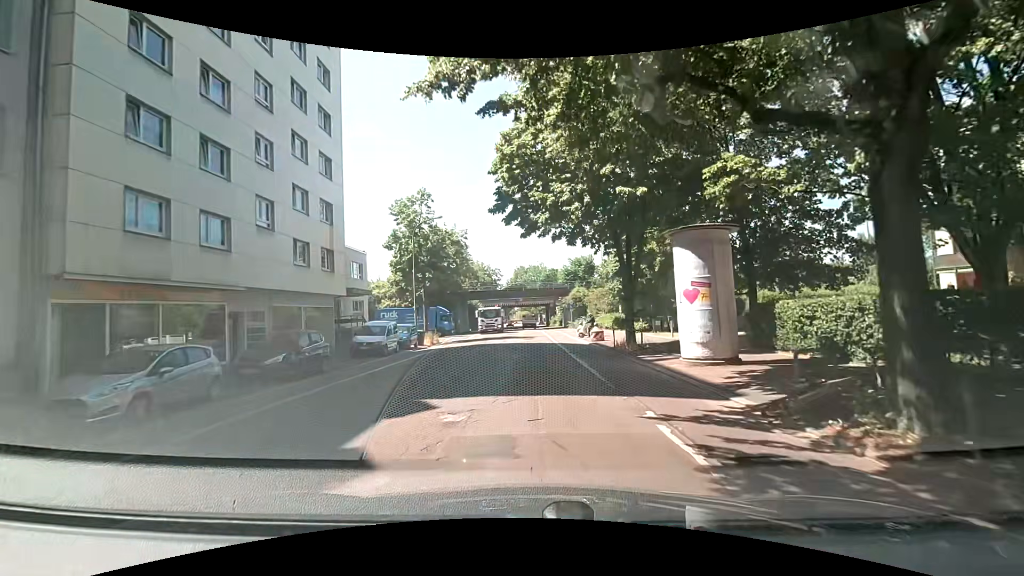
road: tertiary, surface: asphalt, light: Day
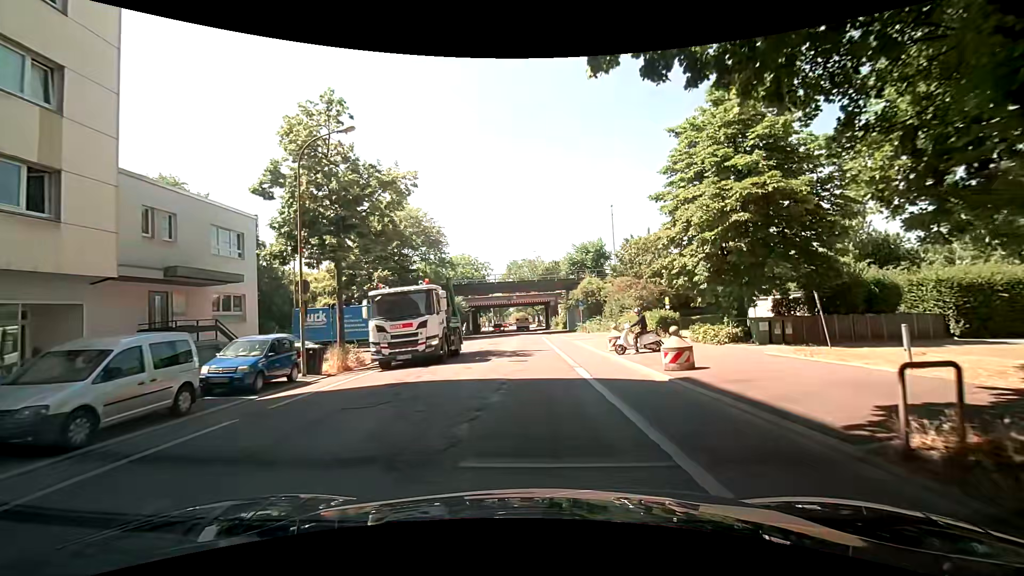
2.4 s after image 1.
(-0.3, +17.2) m; -1°
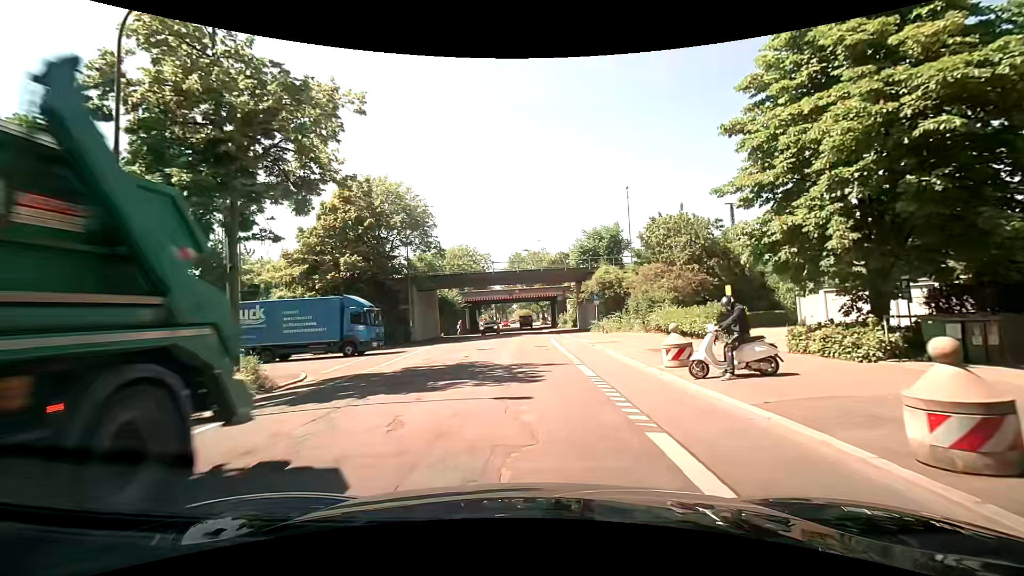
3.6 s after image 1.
(+0.1, +8.5) m; 0°
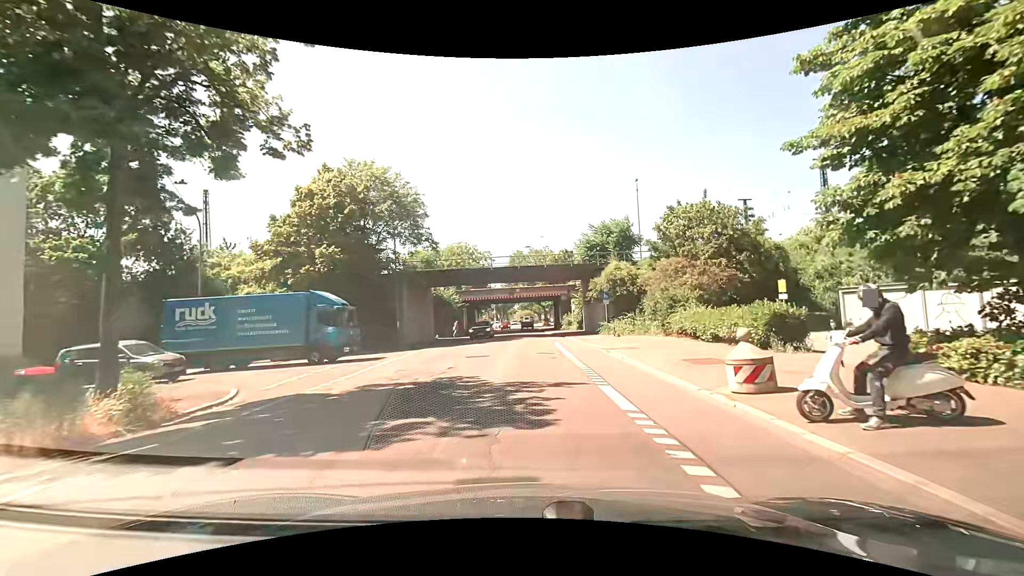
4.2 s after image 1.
(0.0, +4.3) m; +1°
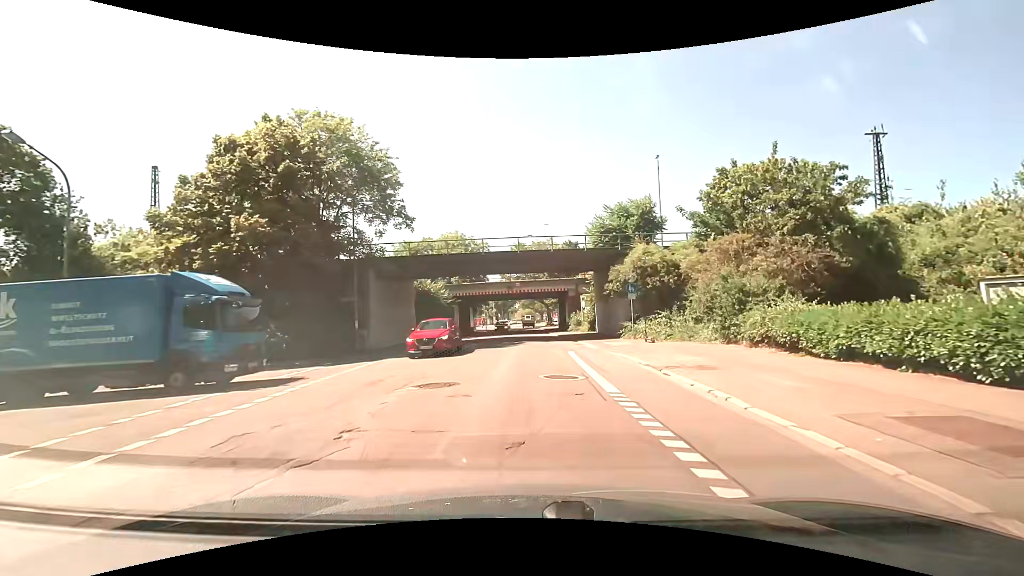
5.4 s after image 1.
(-0.1, +8.6) m; -1°
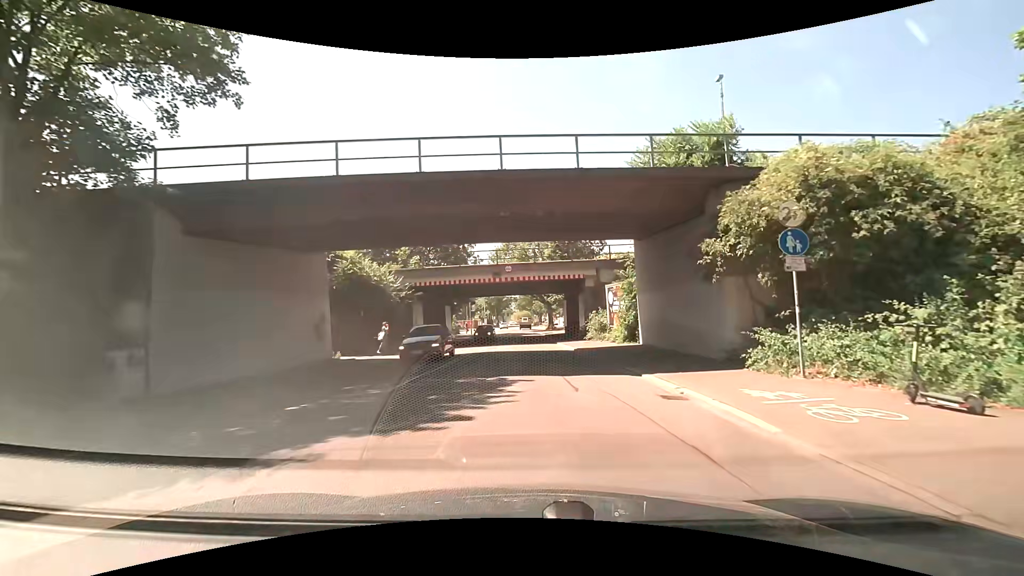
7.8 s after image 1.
(+0.1, +17.5) m; 0°
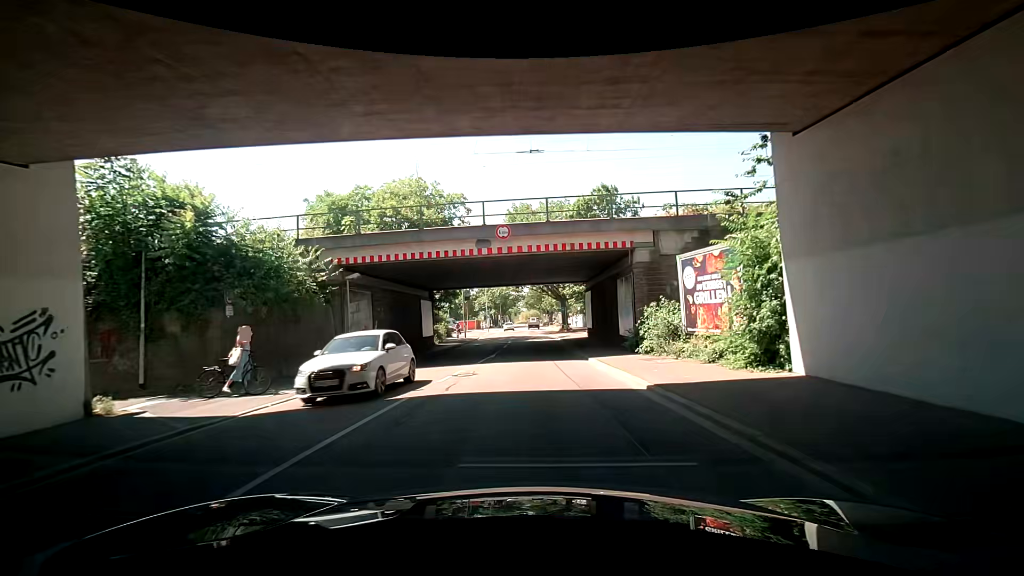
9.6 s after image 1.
(+0.1, +14.1) m; 0°
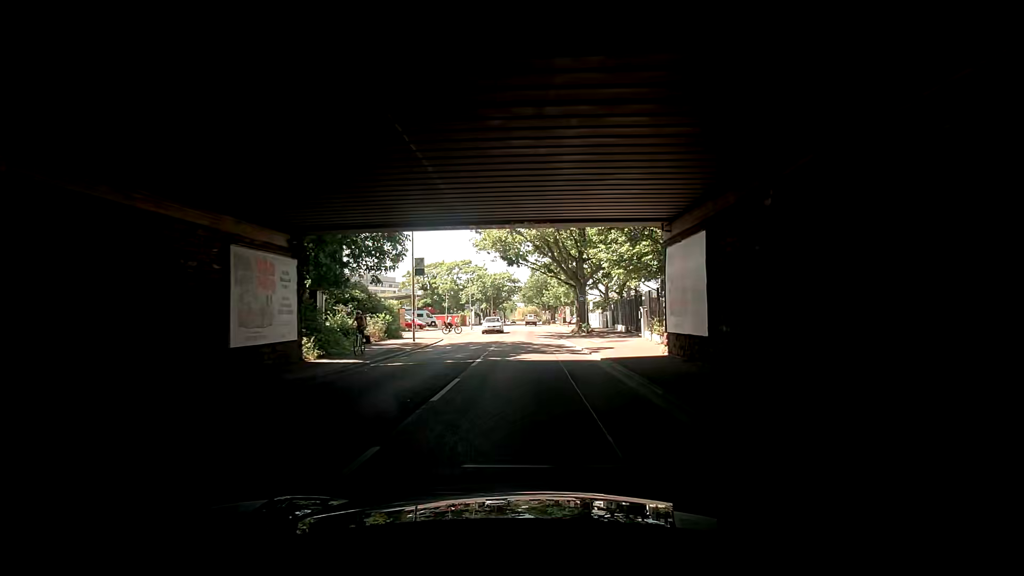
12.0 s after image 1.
(-0.1, +22.7) m; -1°
(0, +10) (0, +20) (0, +30) (+1, +40) (+1, +50) (+1, +60) (+1, +70) (+1, +80) (+1, +90) (+2, +100) m
